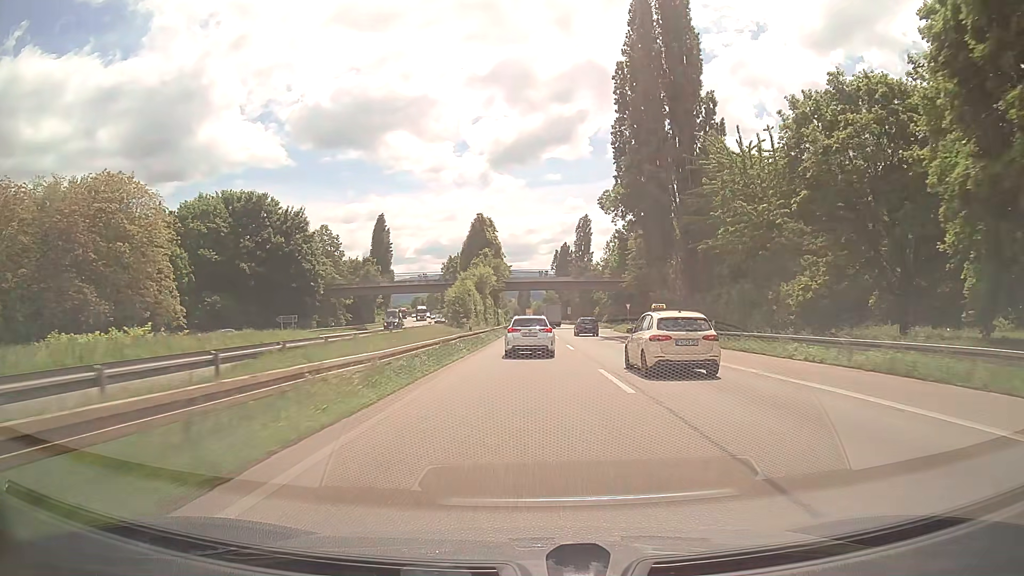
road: trunk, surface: asphalt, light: Day
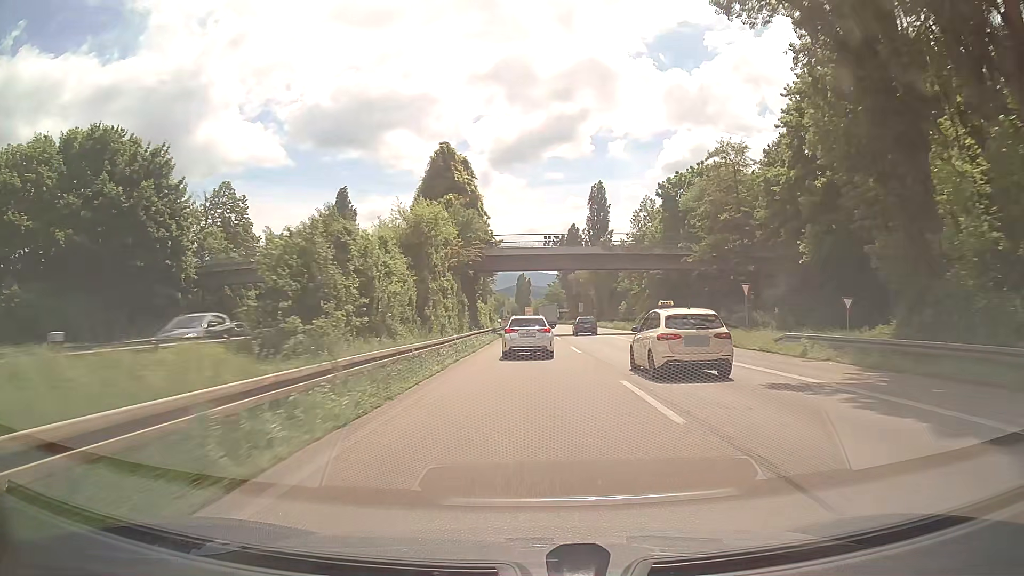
(-0.1, +39.6) m; 0°
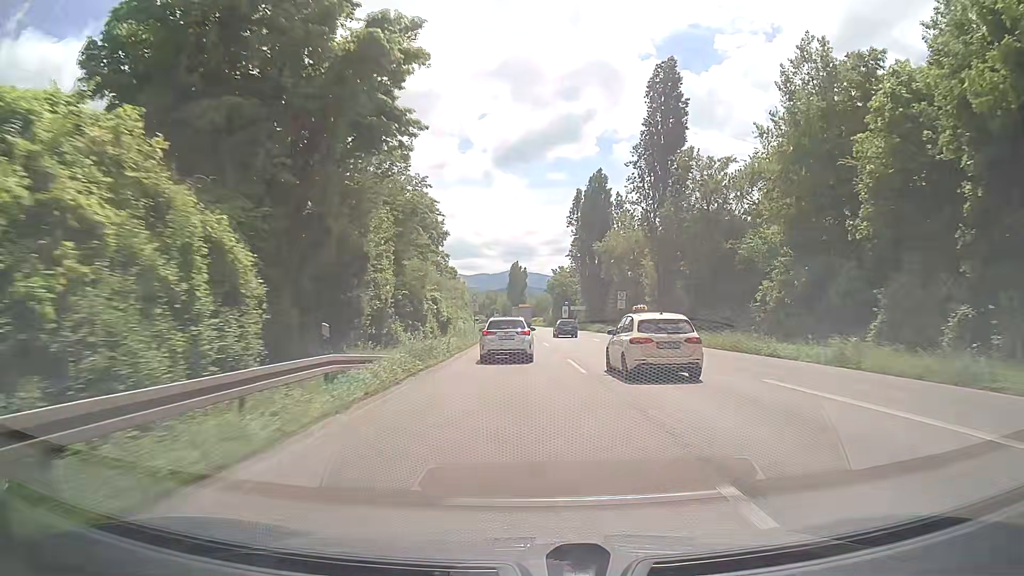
(+0.4, +62.8) m; +1°
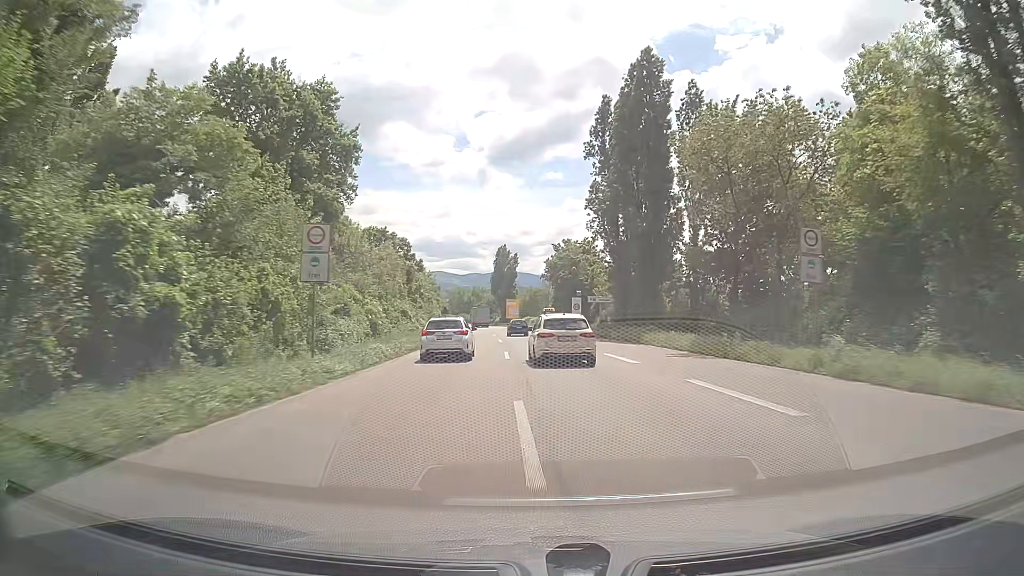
(-0.3, +48.1) m; 0°
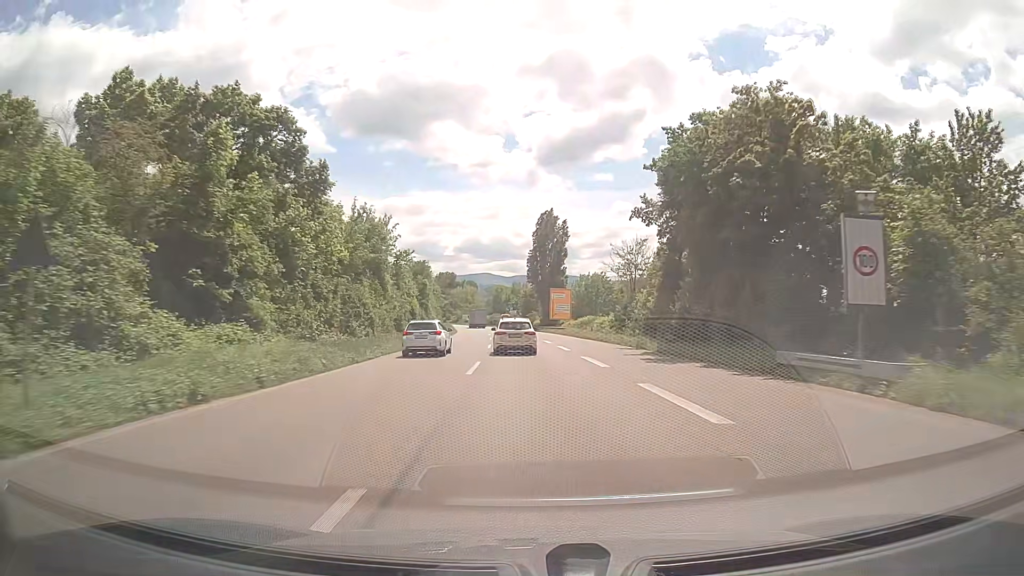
(-1.4, +60.2) m; -4°
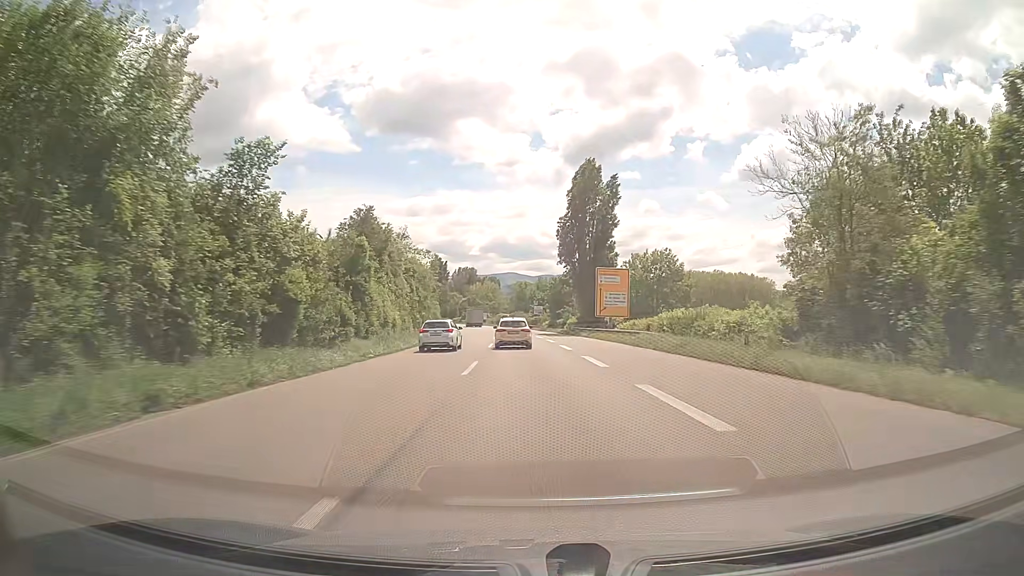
(-0.3, +36.6) m; -2°
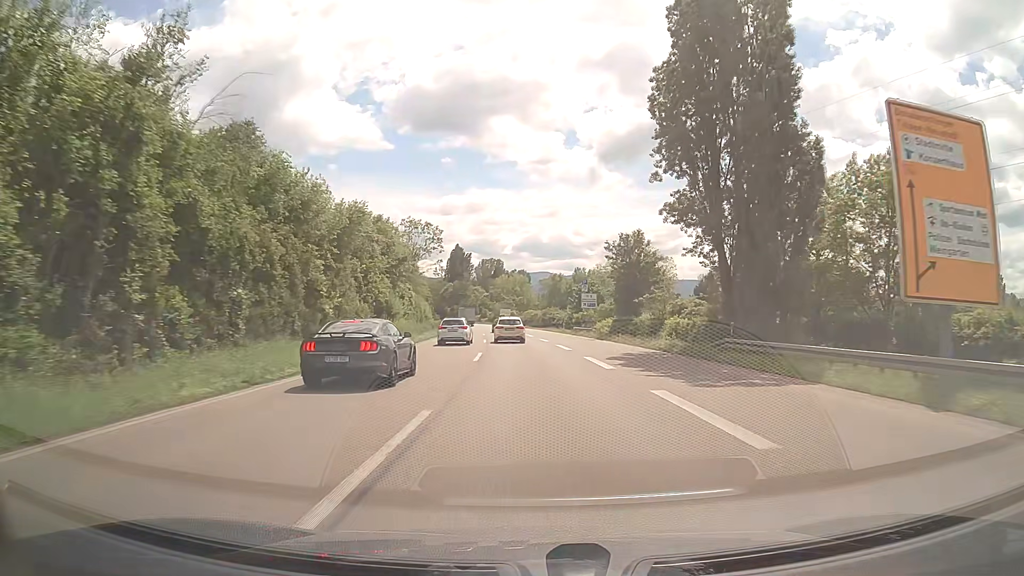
(-1.0, +49.3) m; -2°
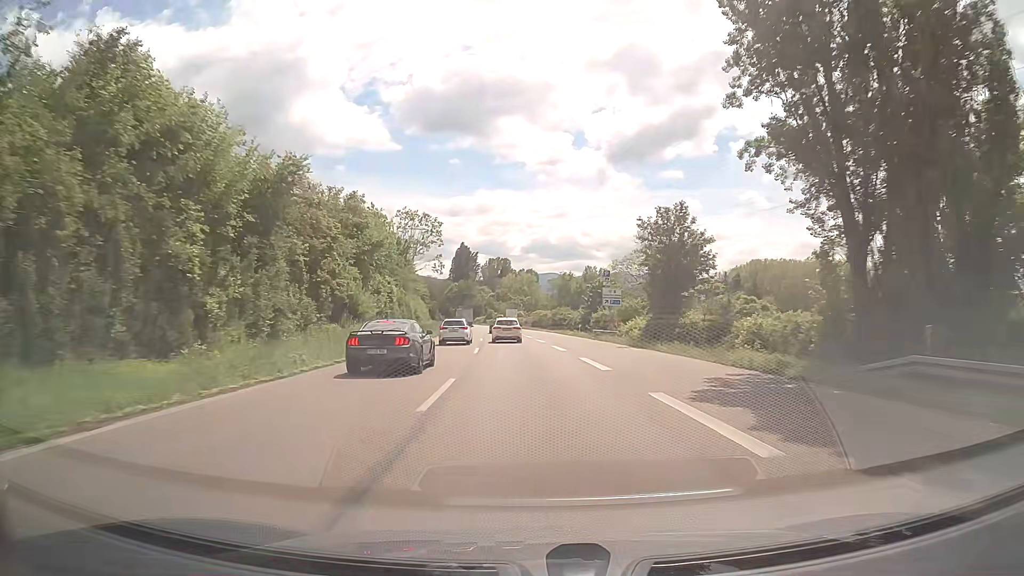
(-0.1, +12.4) m; -1°
